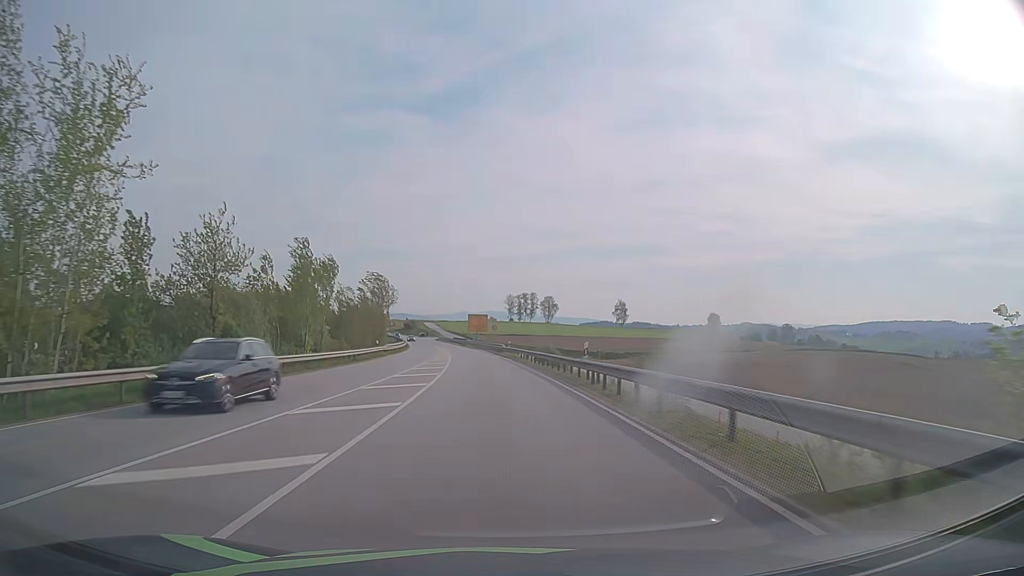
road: primary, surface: asphalt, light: Day
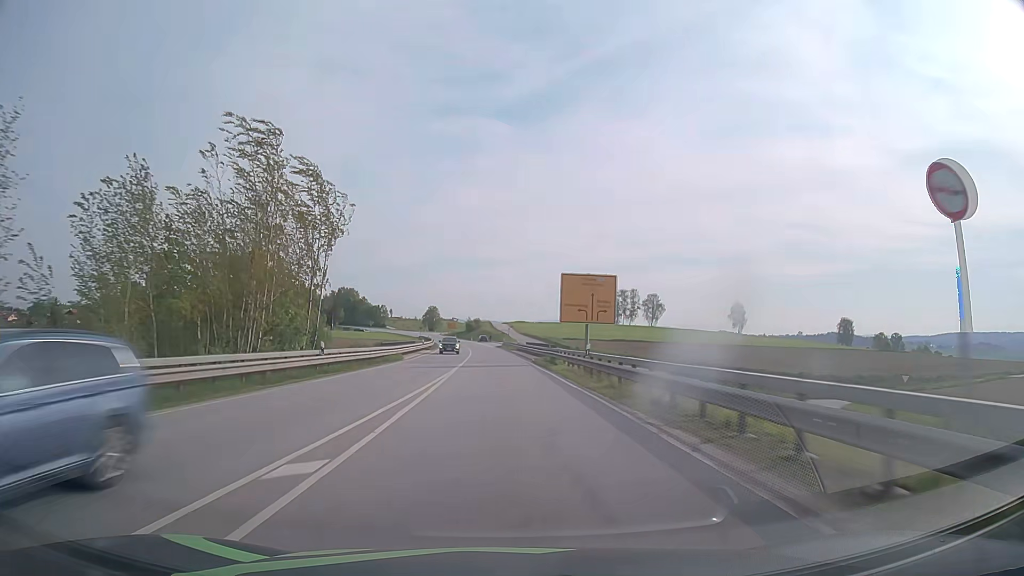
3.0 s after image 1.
(-4.9, +76.7) m; -7°
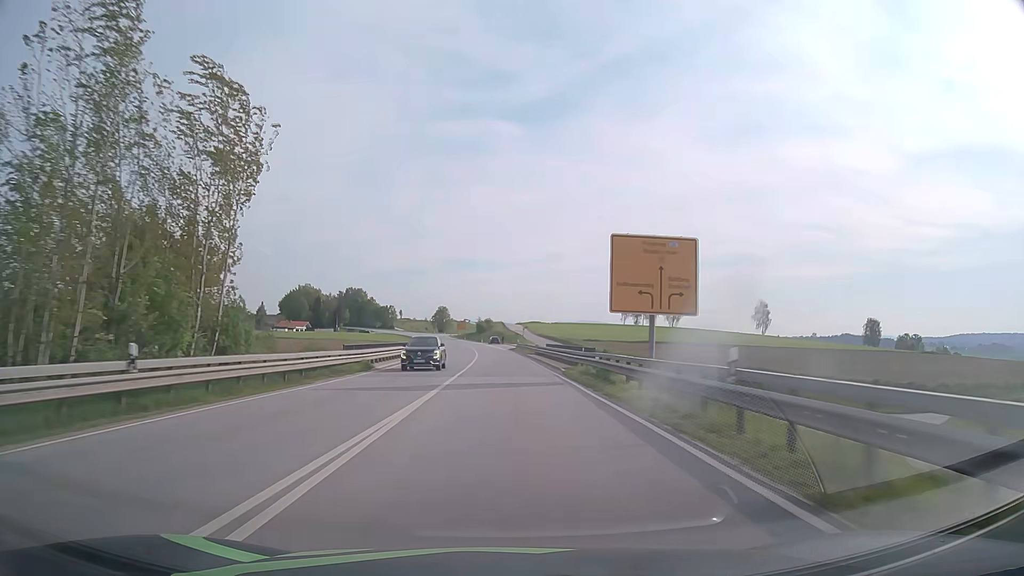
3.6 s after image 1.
(-0.2, +15.5) m; -1°
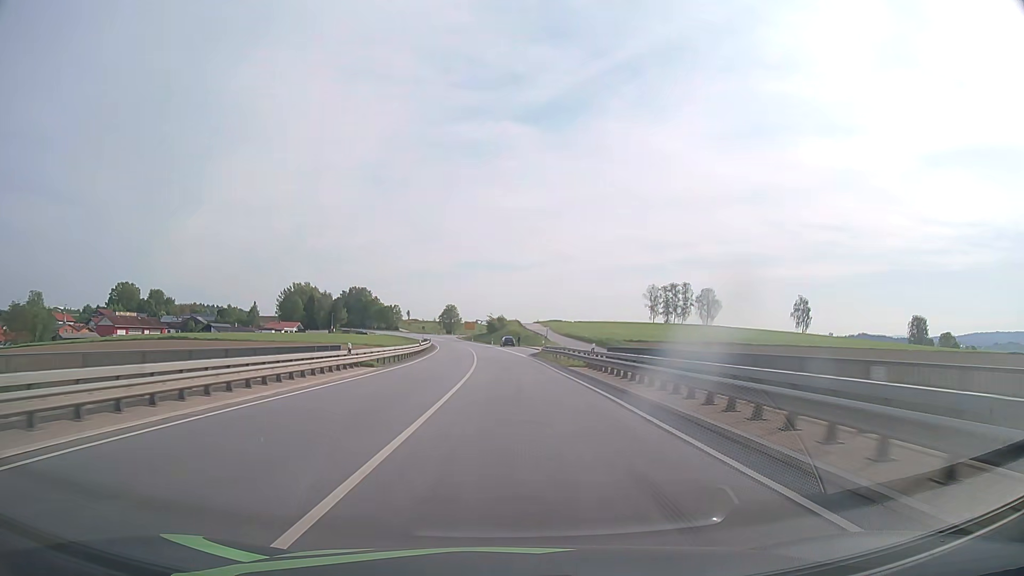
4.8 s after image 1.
(-0.5, +30.9) m; -1°
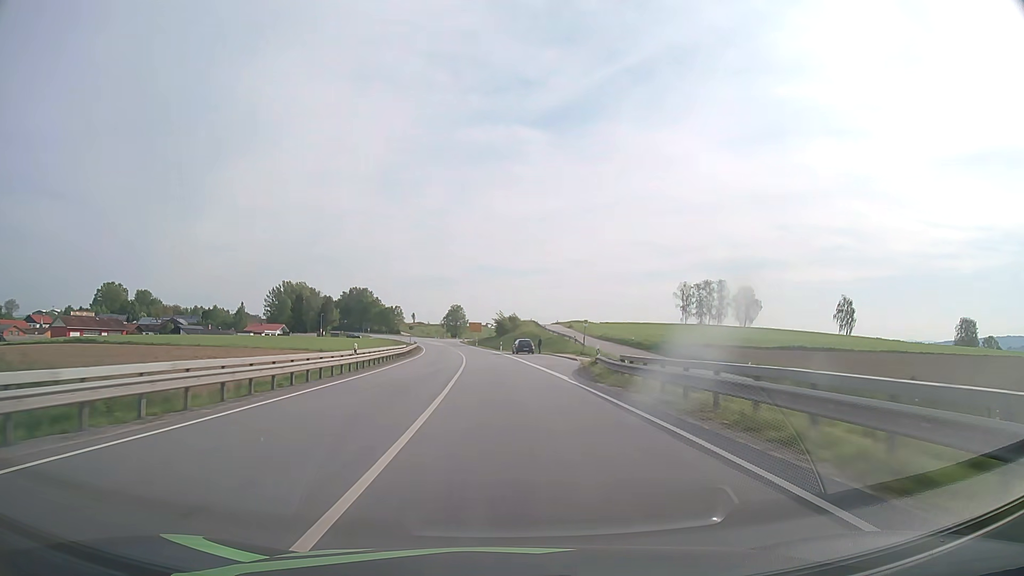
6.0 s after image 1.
(-0.3, +30.9) m; -1°
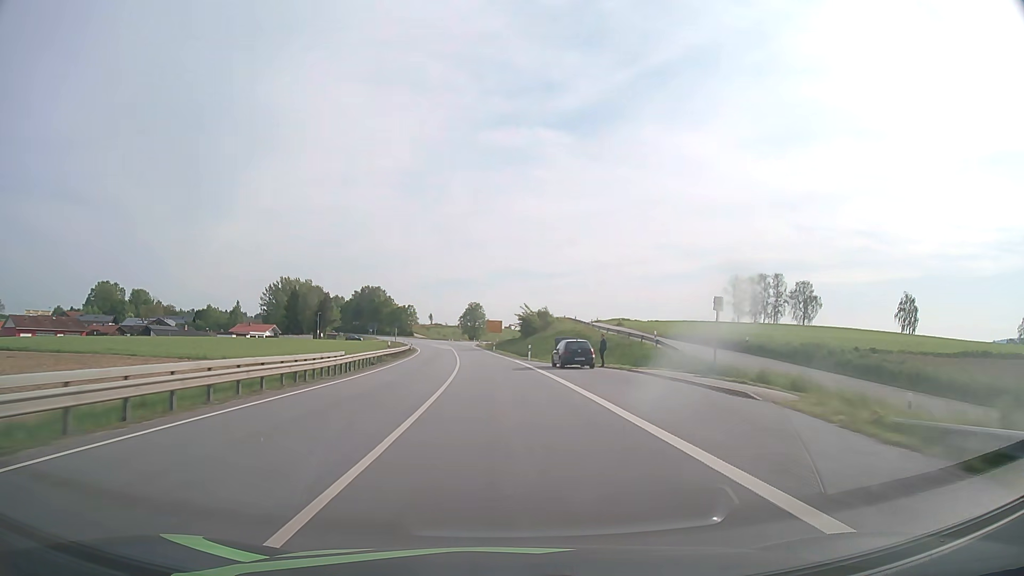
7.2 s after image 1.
(-0.5, +30.8) m; -2°
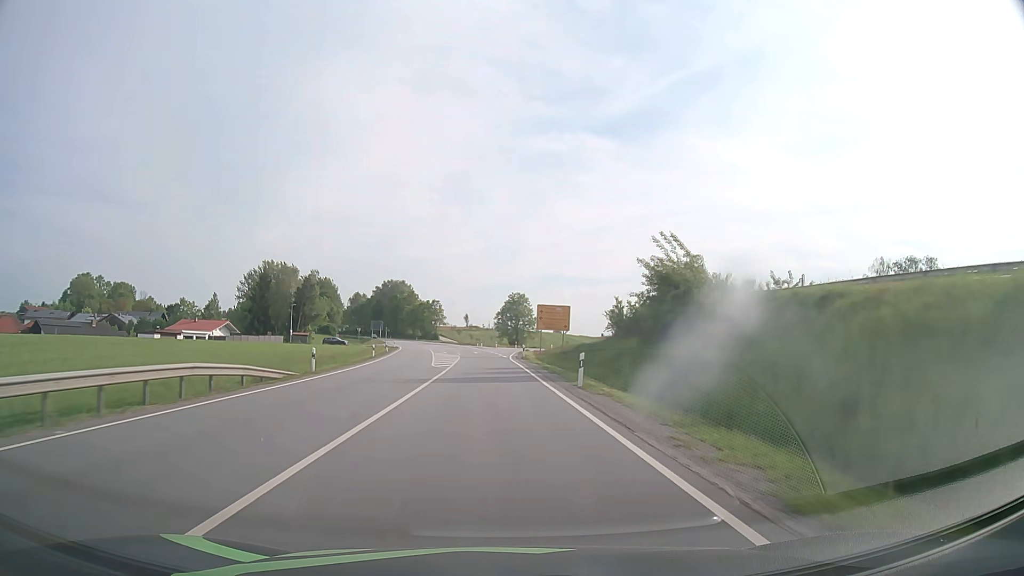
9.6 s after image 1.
(-2.3, +61.4) m; -4°
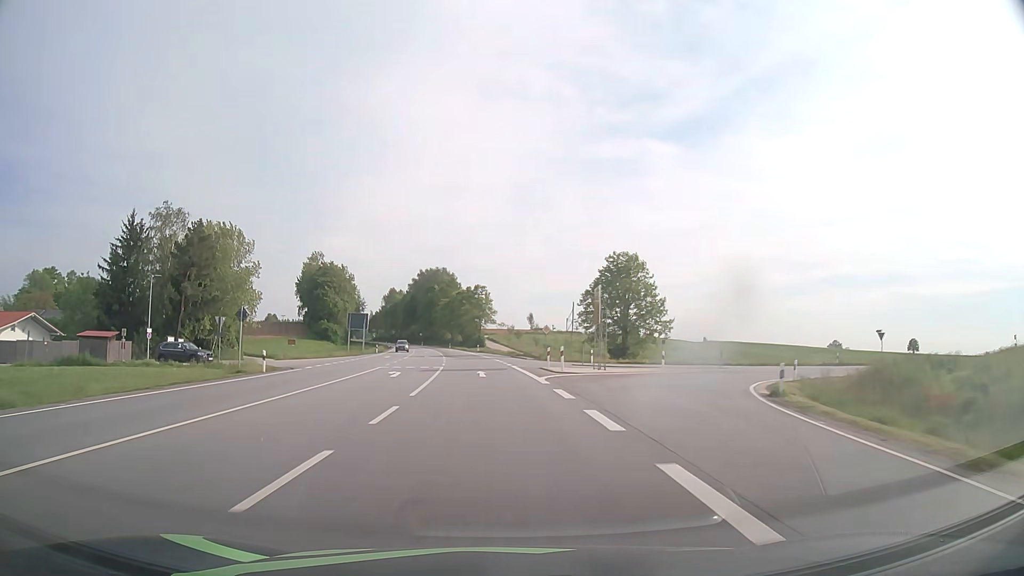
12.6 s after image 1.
(-3.1, +77.1) m; -5°
(0, +10) (0, +20) (-1, +30) (-2, +40) (-2, +50) (-3, +60) (-5, +70) (-6, +80) (-7, +90) (-9, +100) m
